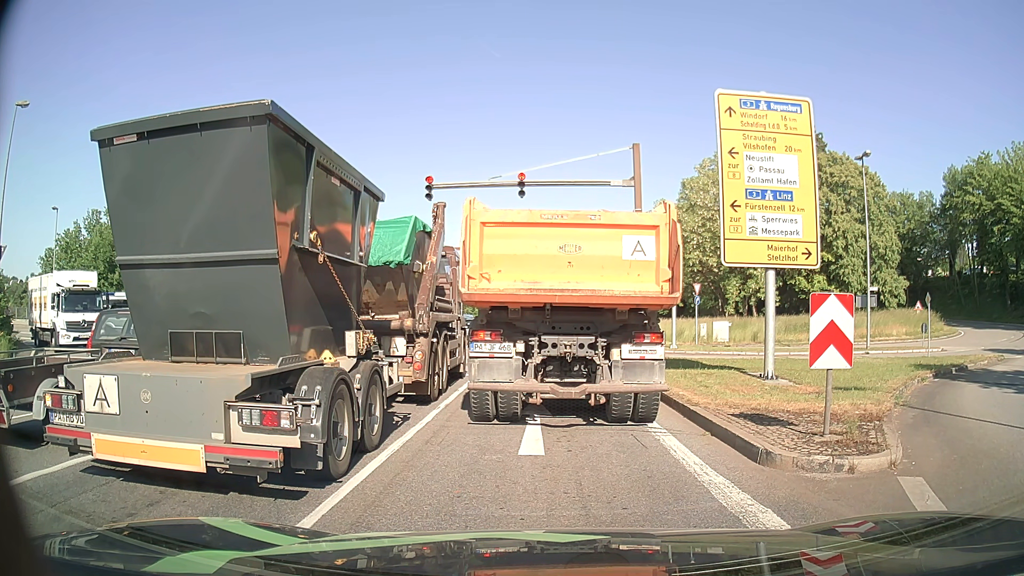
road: primary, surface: asphalt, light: Day
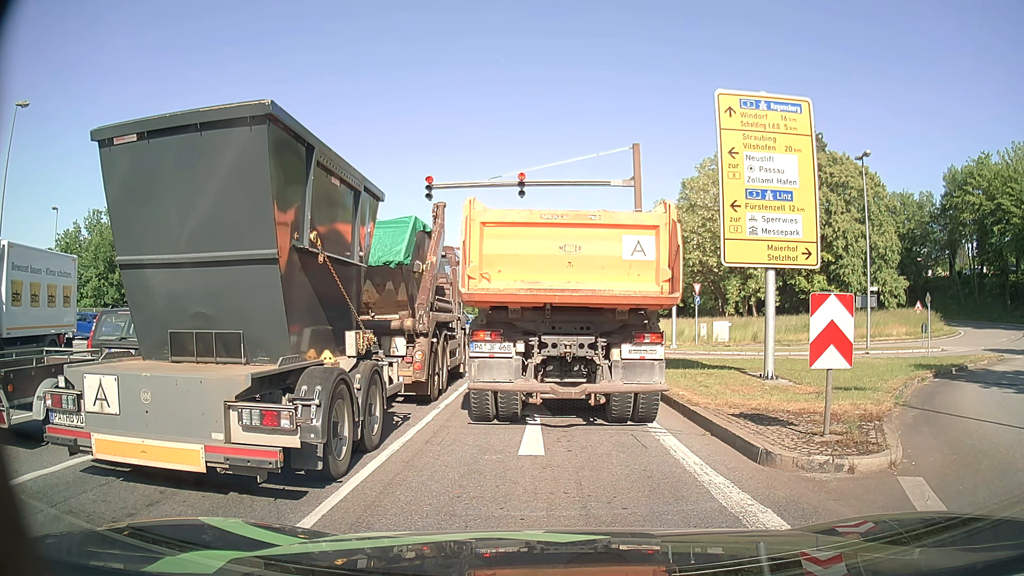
(0.0, 0.0) m; 0°
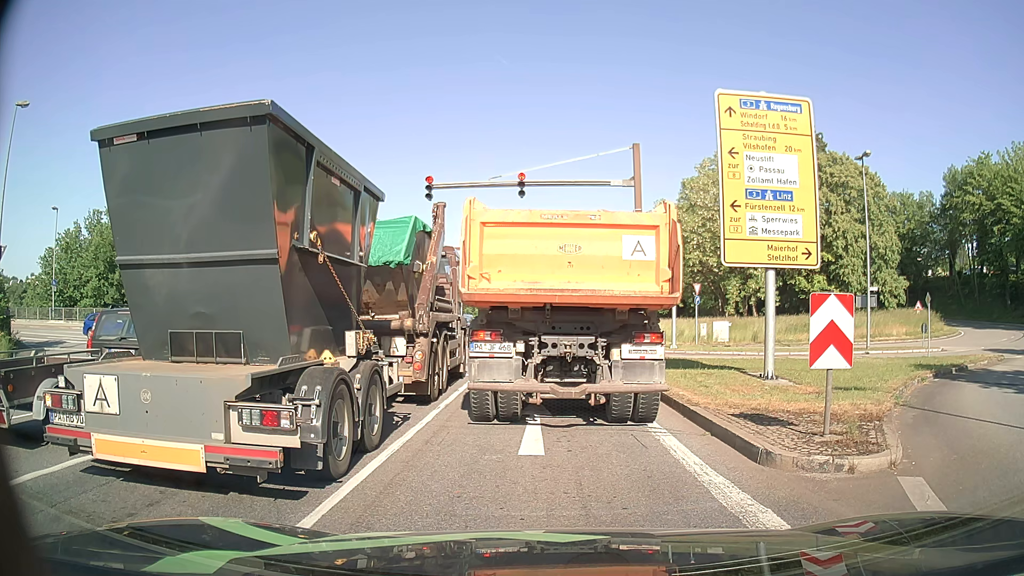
(0.0, 0.0) m; 0°
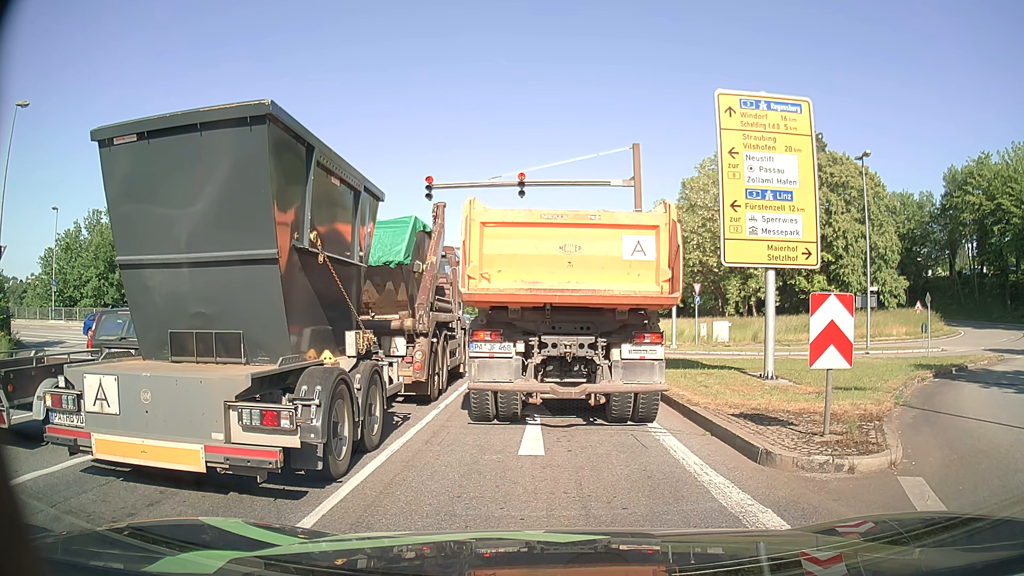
(0.0, 0.0) m; 0°
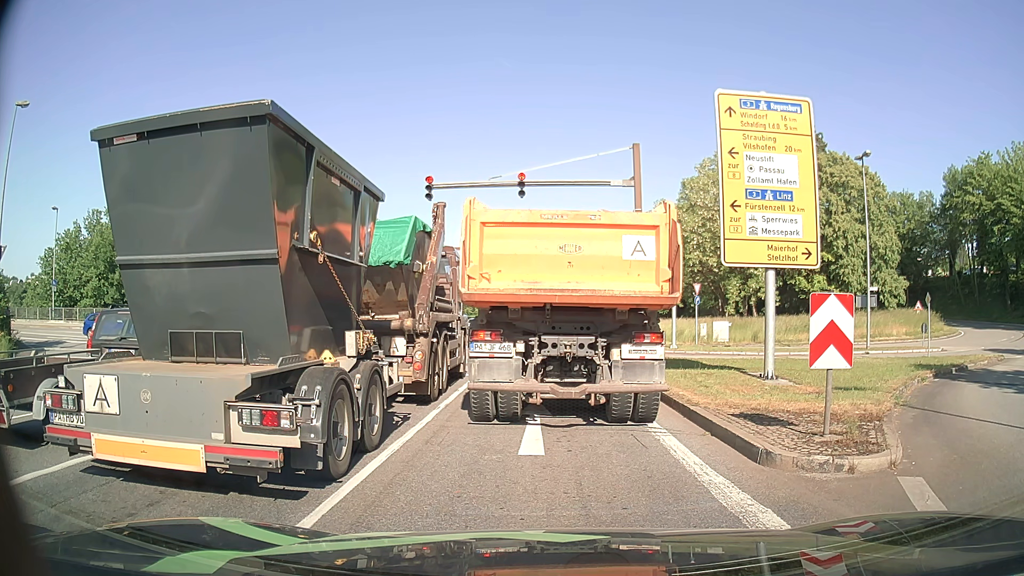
(0.0, 0.0) m; 0°
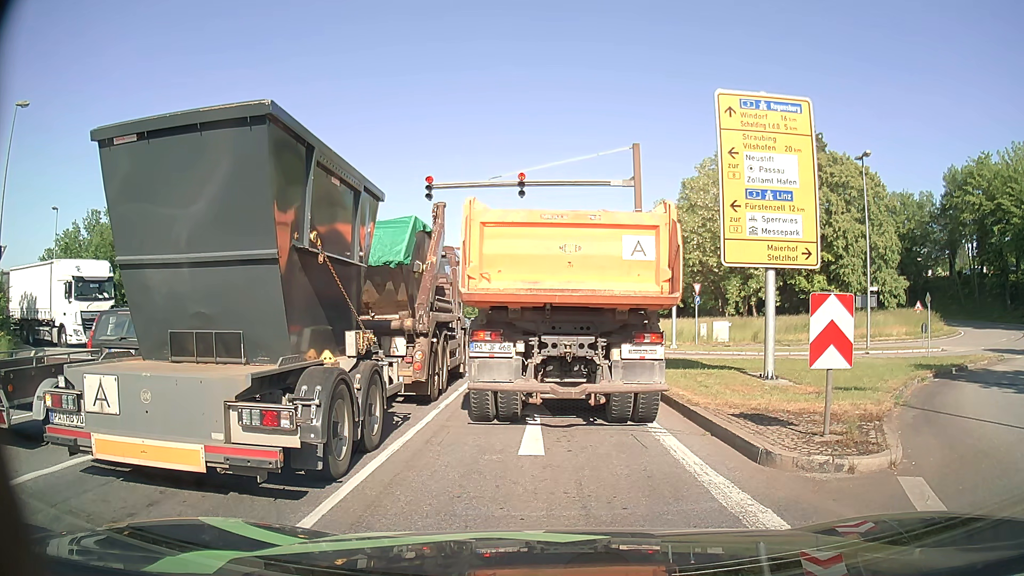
(0.0, 0.0) m; 0°
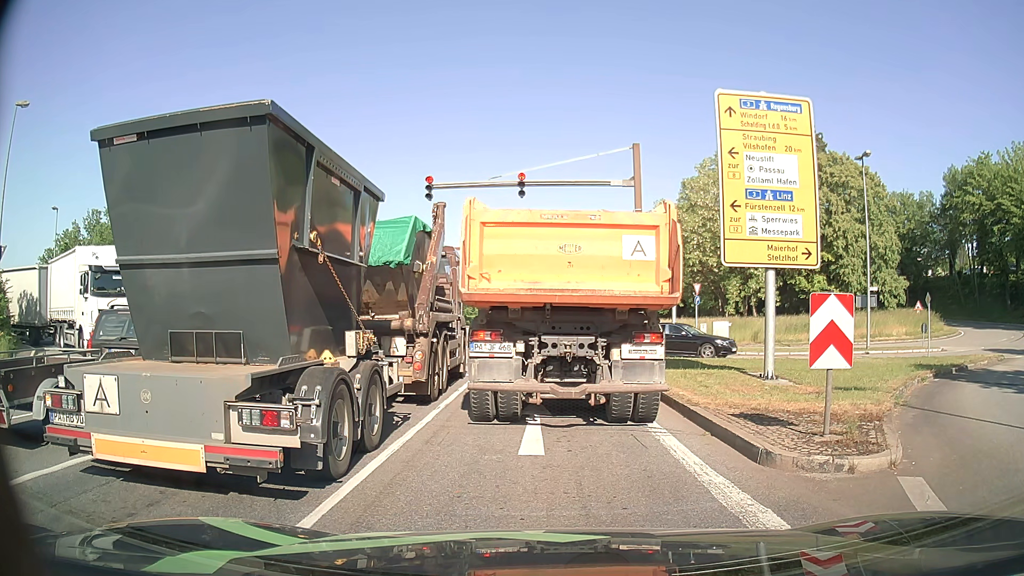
(0.0, 0.0) m; 0°
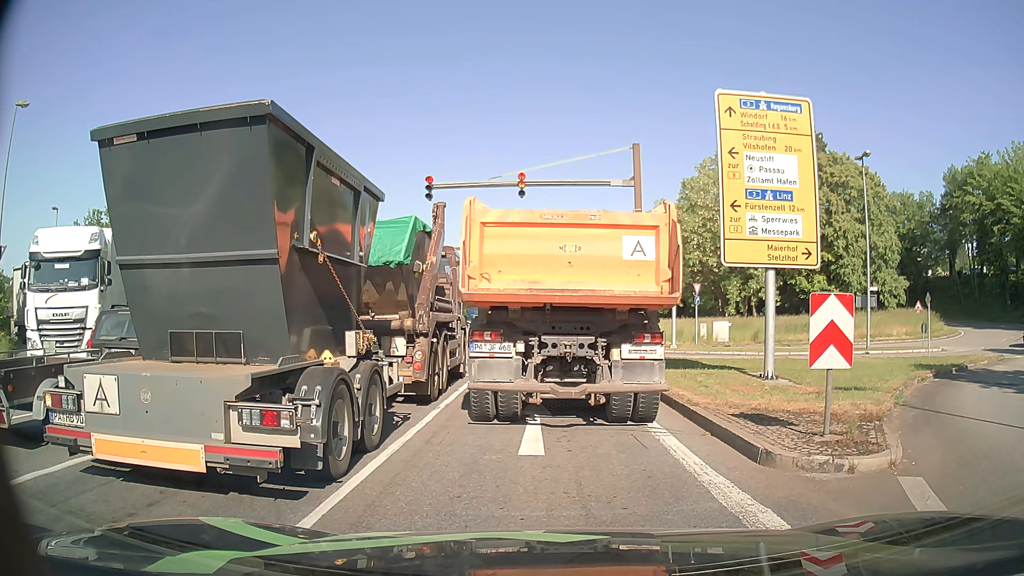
(0.0, 0.0) m; 0°
